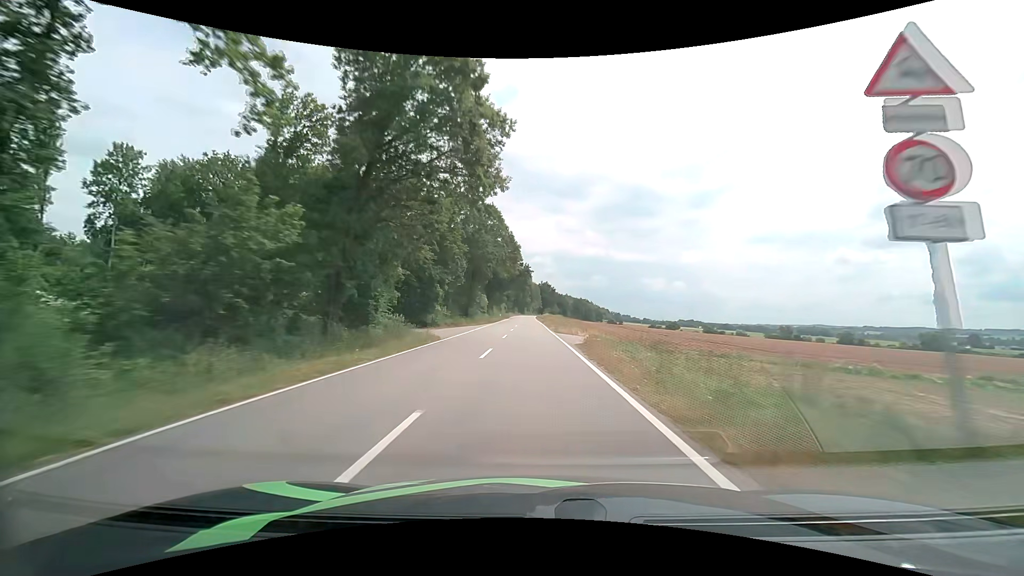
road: tertiary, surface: asphalt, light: Day
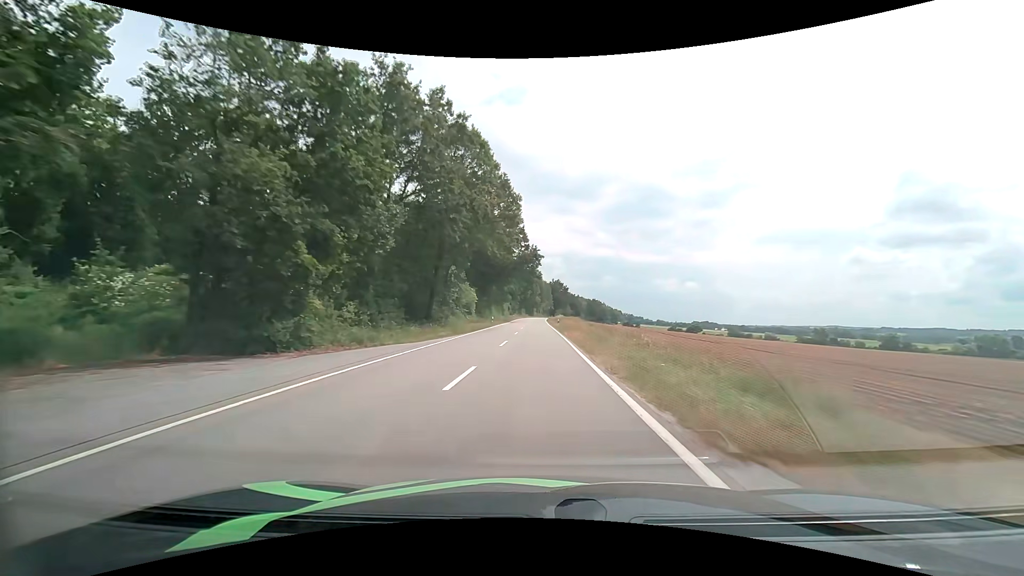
(-0.4, +31.3) m; -1°
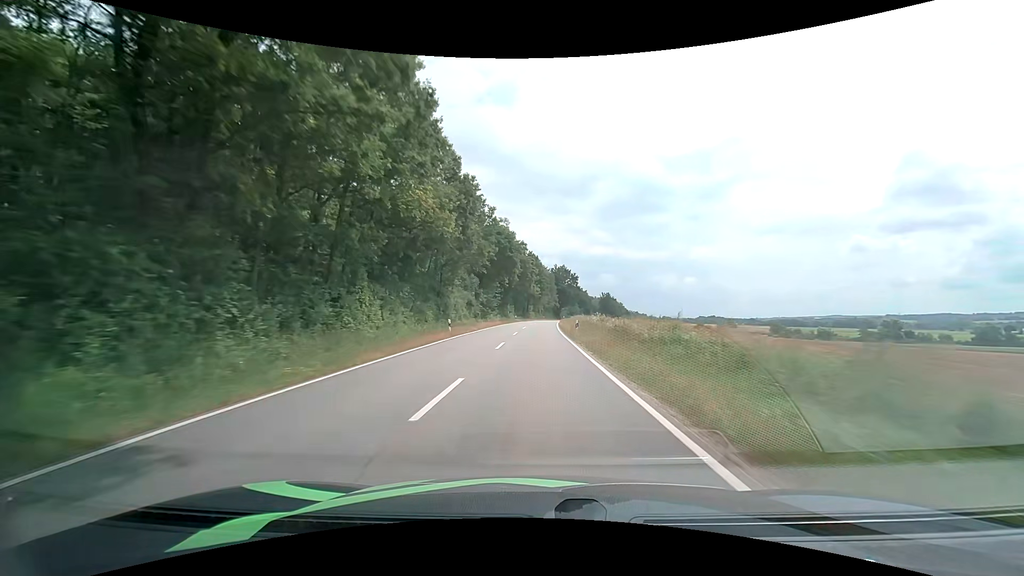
(-0.1, +77.2) m; 0°
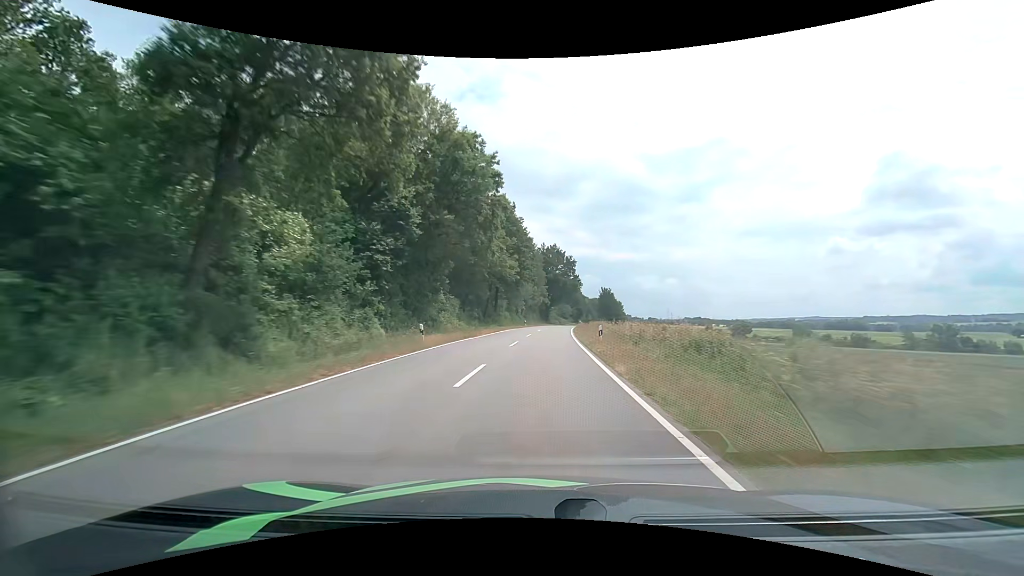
(+0.4, +59.0) m; +2°
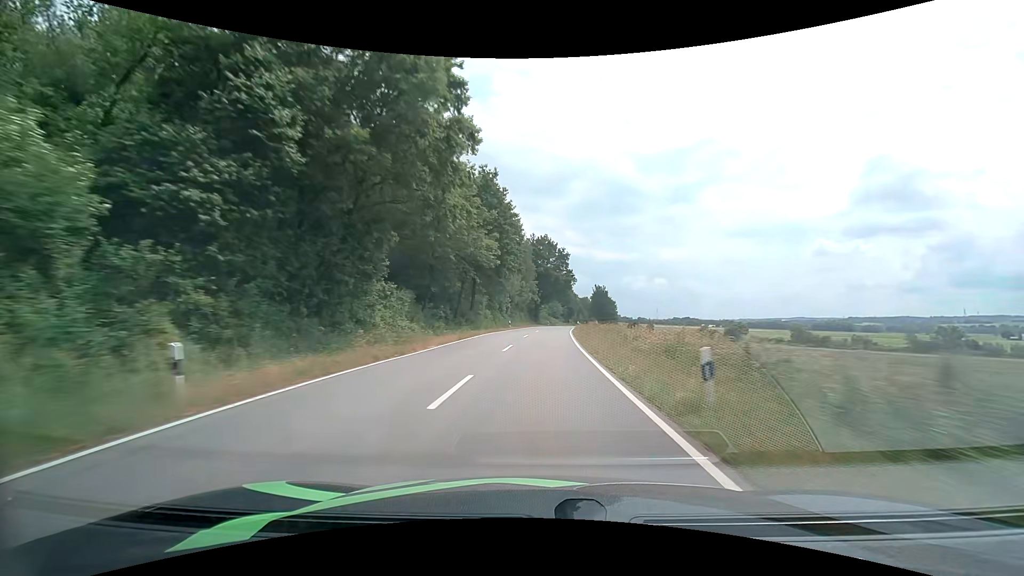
(+0.1, +14.4) m; +1°
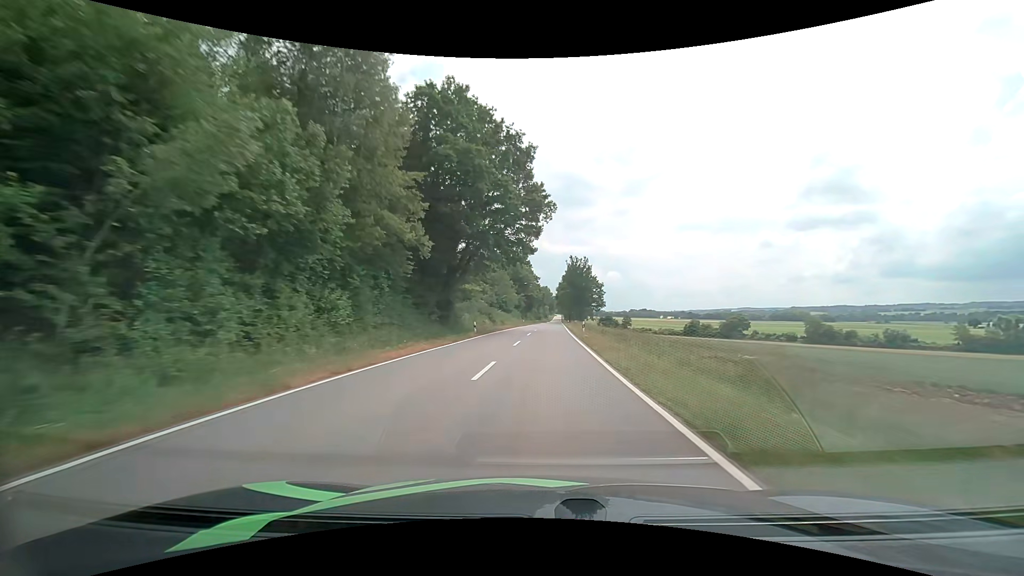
(+3.4, +71.4) m; +5°
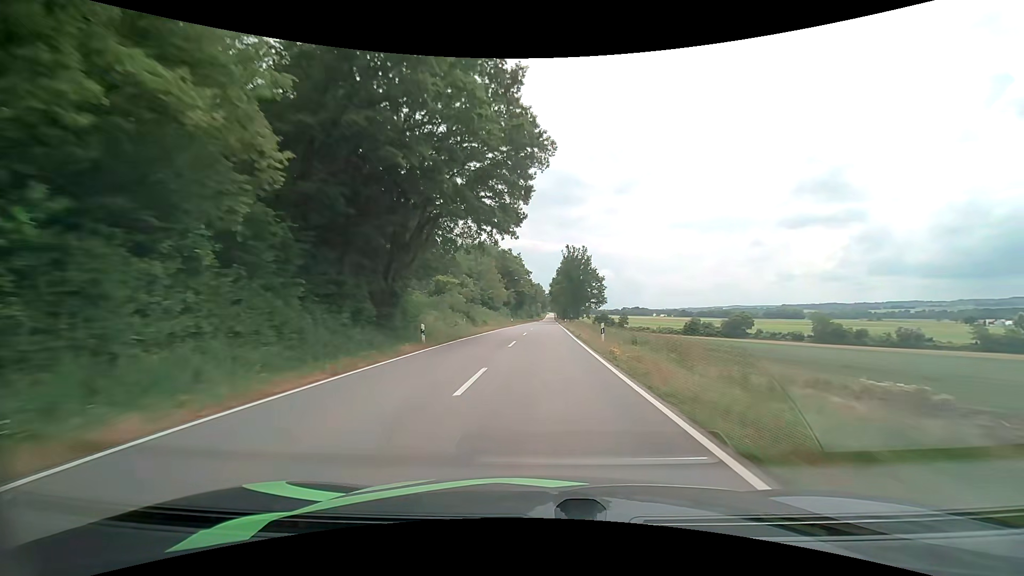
(+0.1, +14.2) m; +1°
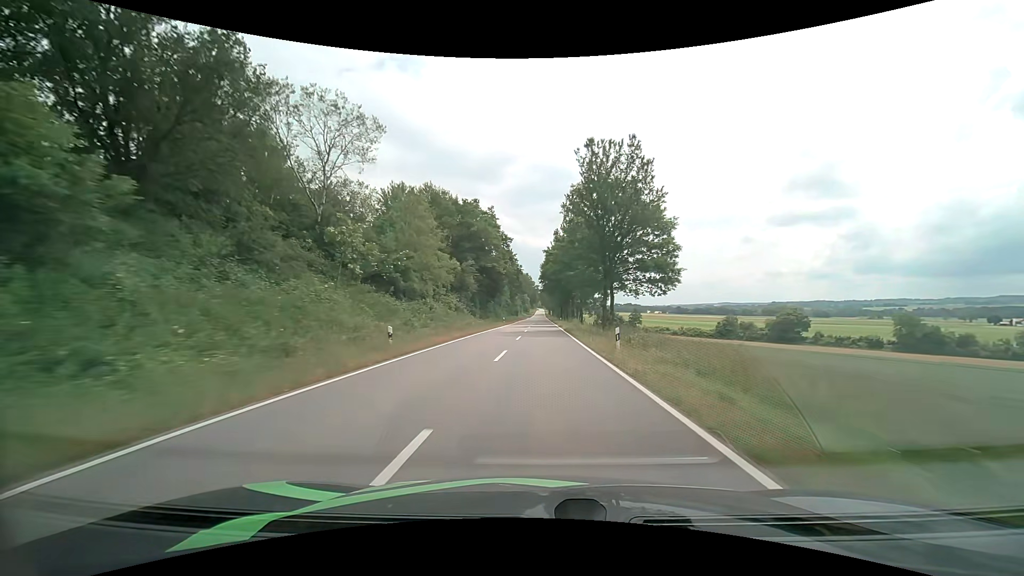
(+0.8, +56.3) m; +1°
(0, +10) (0, +20) (0, +30) (0, +40) (0, +50) (0, +60) (0, +70) (0, +80) (0, +90) (0, +100) m
